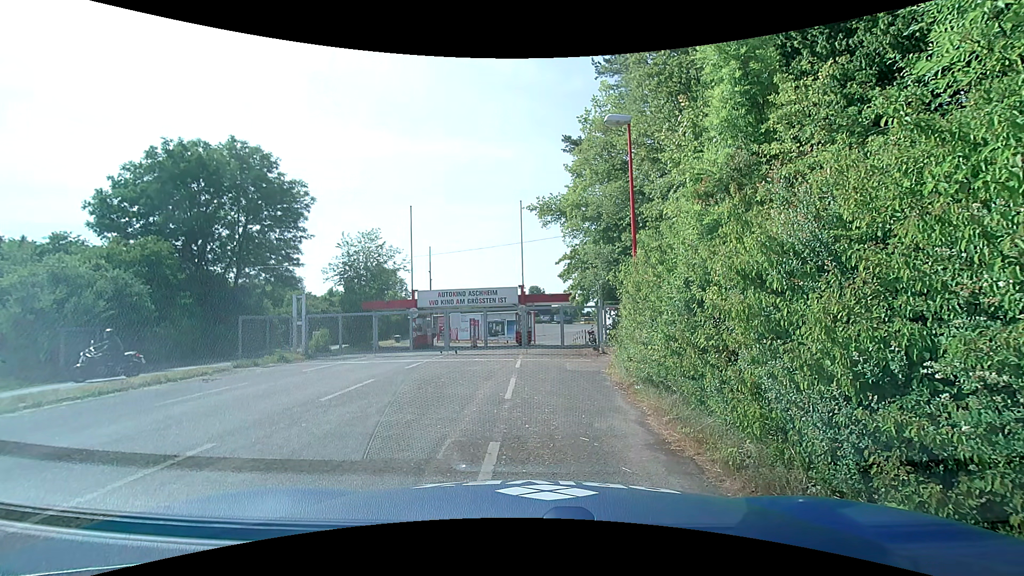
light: Day
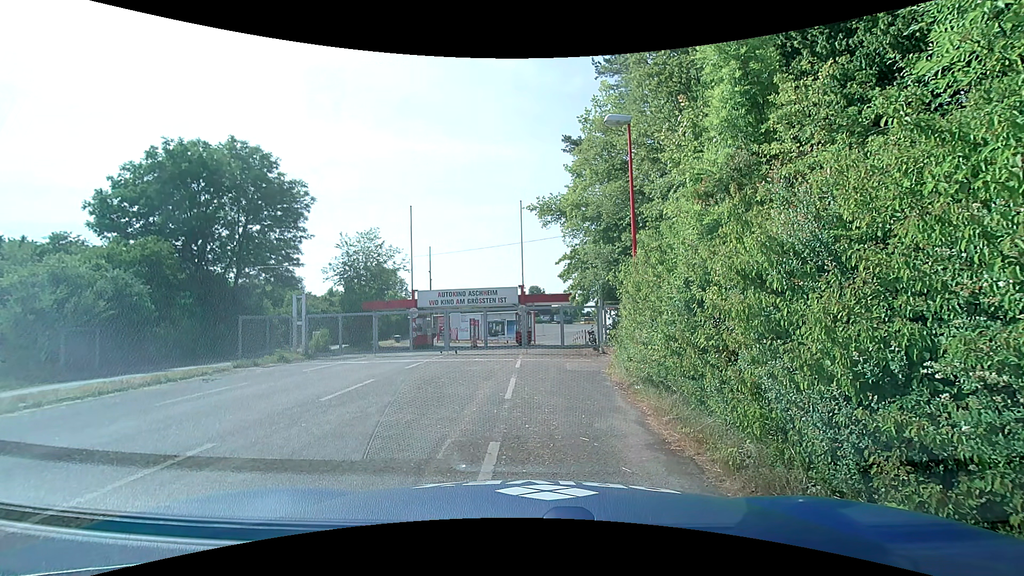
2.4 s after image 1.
(0.0, 0.0) m; 0°
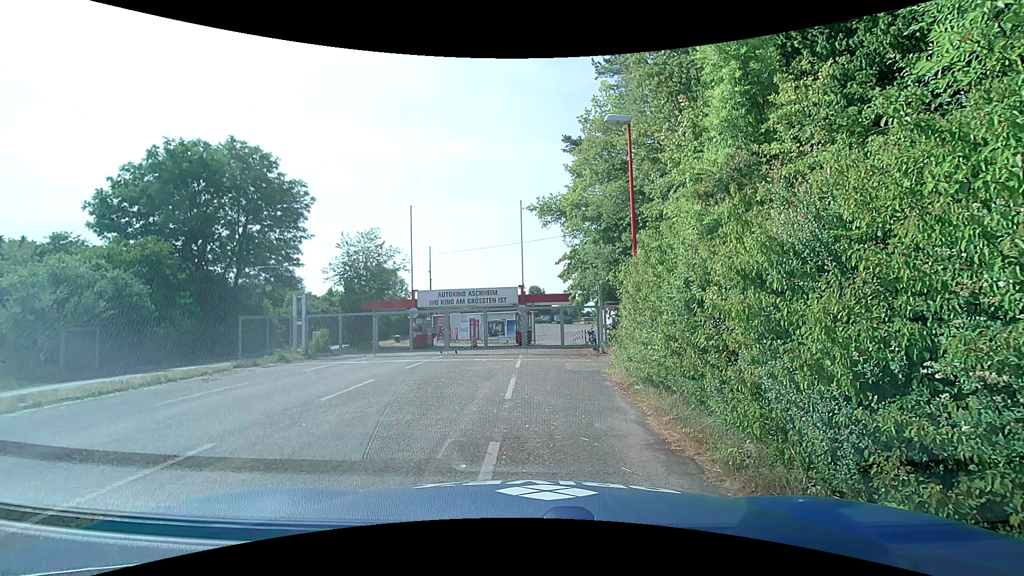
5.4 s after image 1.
(0.0, 0.0) m; 0°
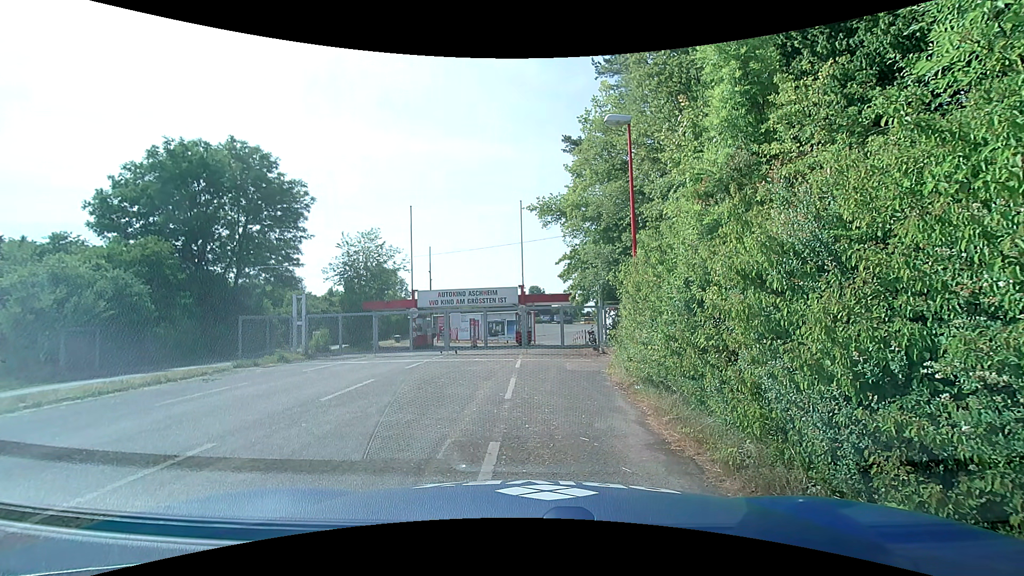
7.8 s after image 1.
(0.0, 0.0) m; 0°
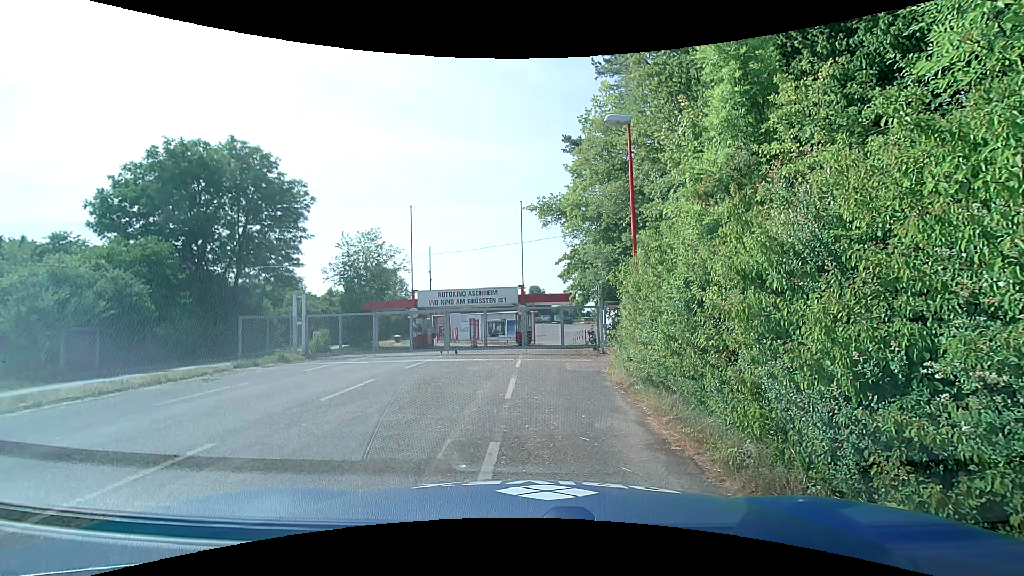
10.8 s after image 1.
(0.0, 0.0) m; 0°
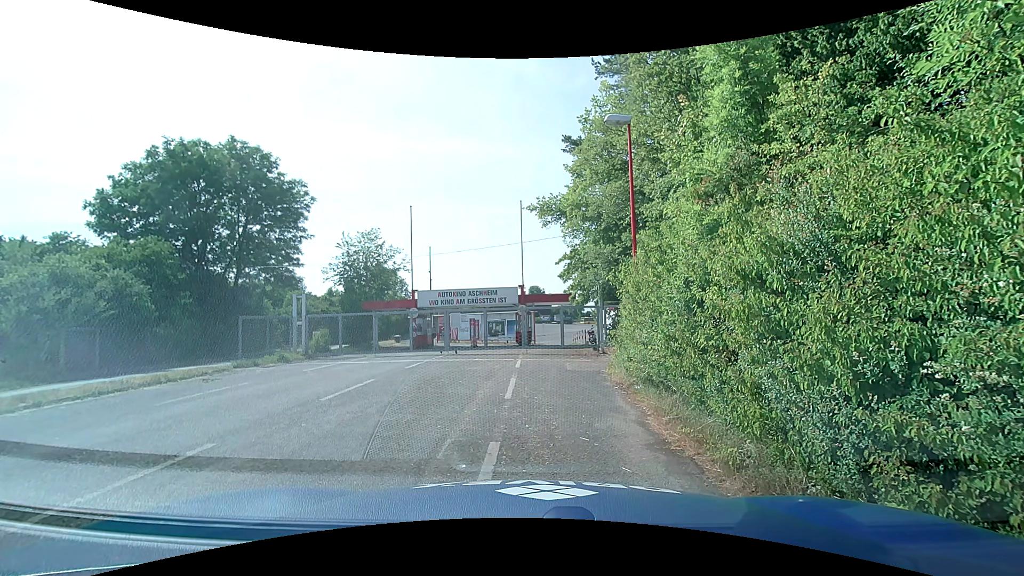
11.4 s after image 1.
(0.0, 0.0) m; 0°
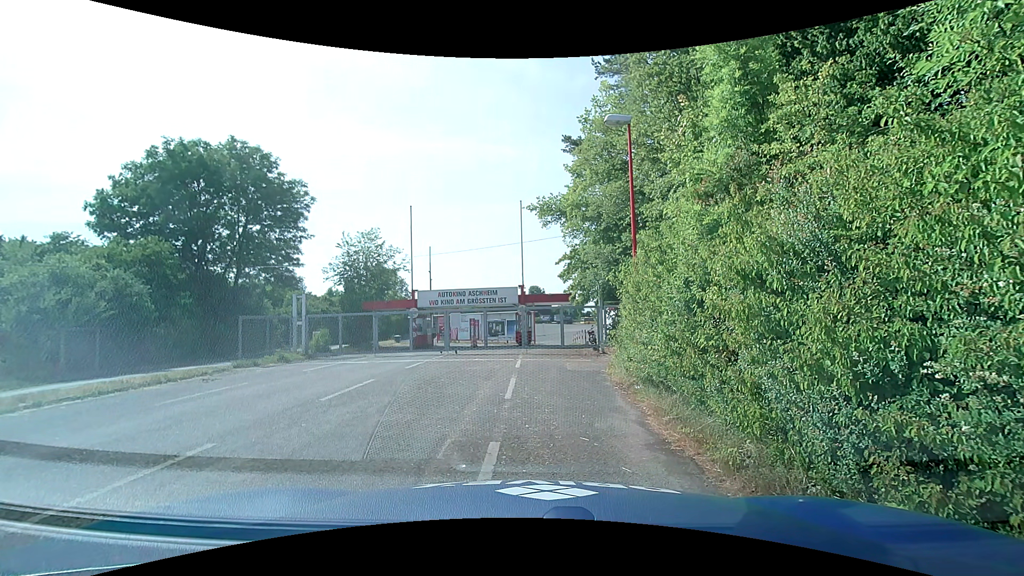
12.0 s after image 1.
(0.0, 0.0) m; 0°
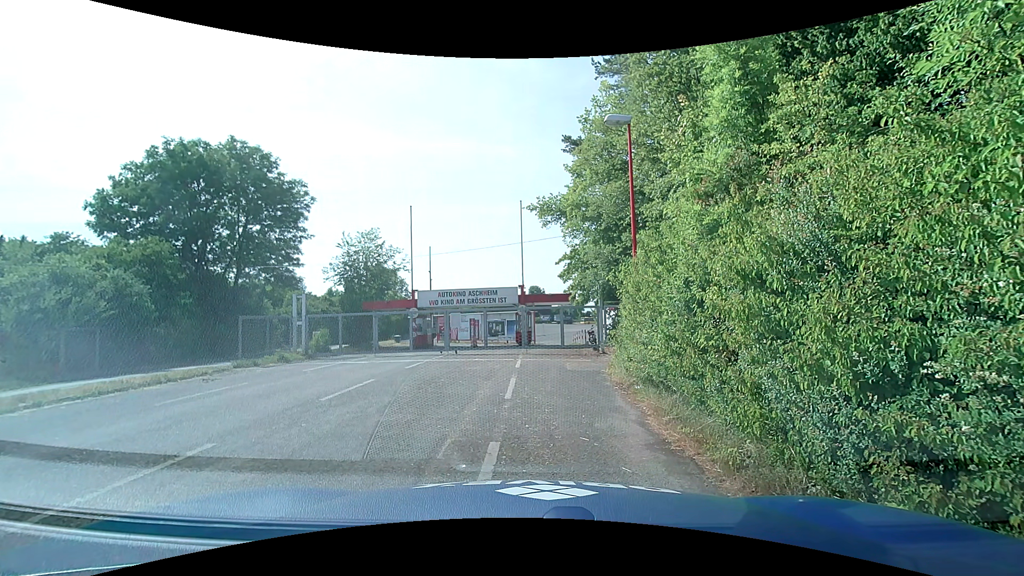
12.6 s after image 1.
(0.0, 0.0) m; 0°
